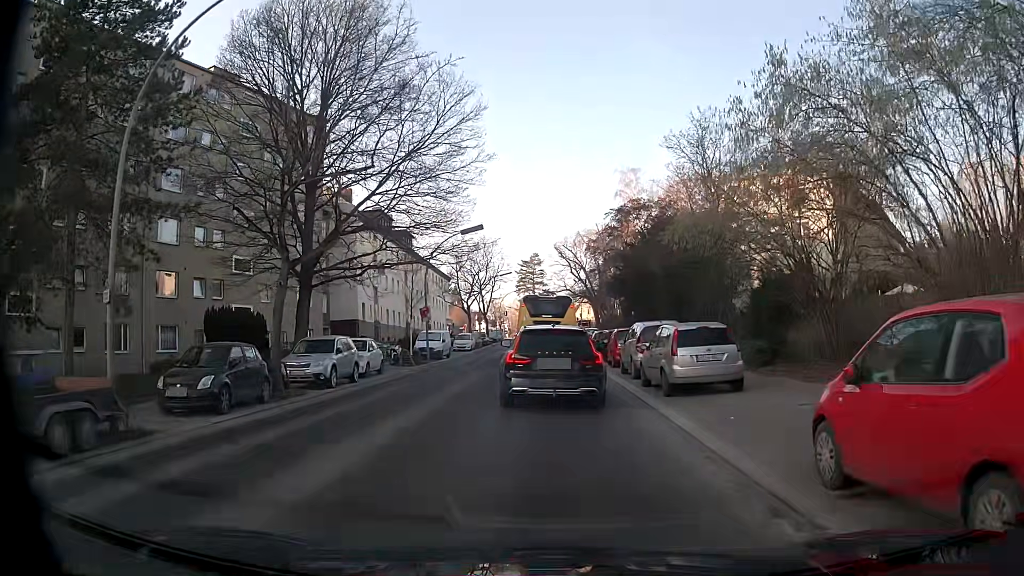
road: tertiary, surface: asphalt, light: Day
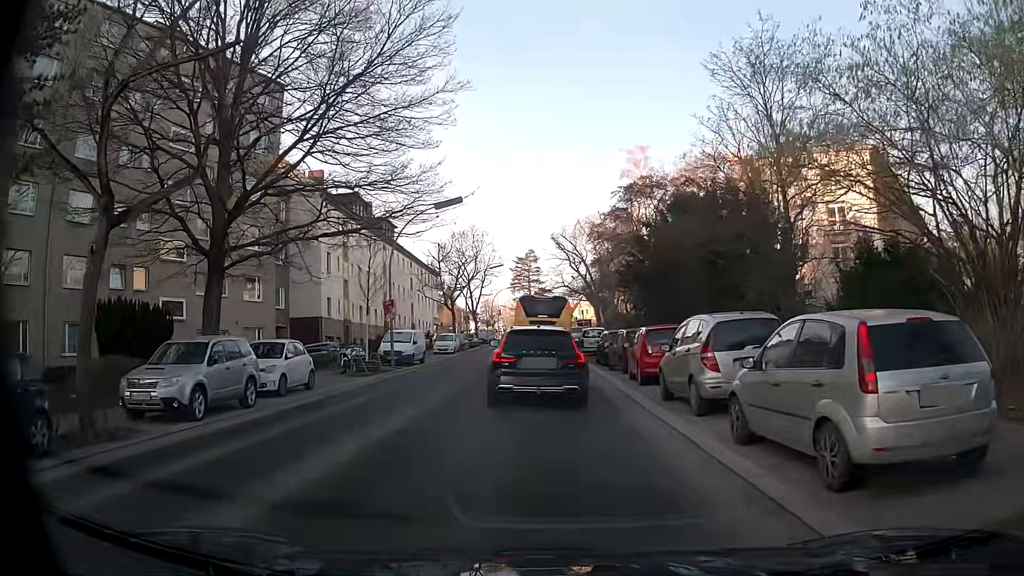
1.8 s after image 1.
(-0.1, +8.5) m; -1°
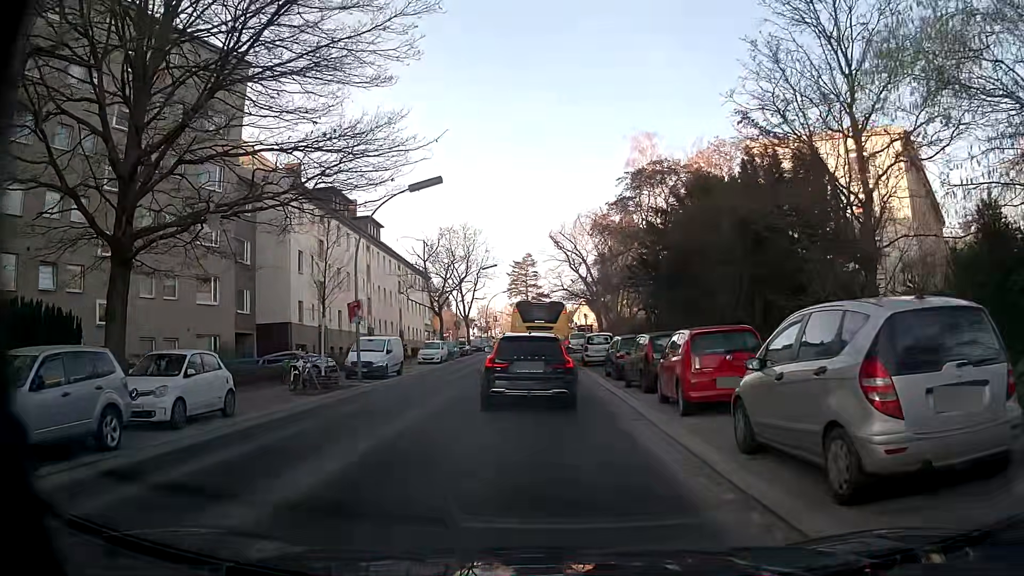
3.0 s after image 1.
(+0.1, +5.6) m; +1°
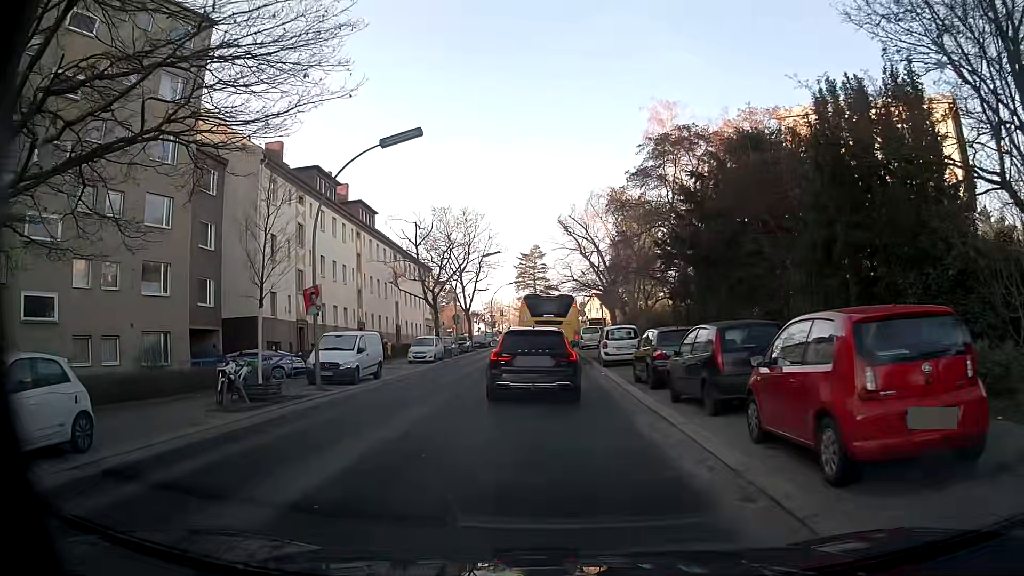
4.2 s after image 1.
(0.0, +6.1) m; 0°
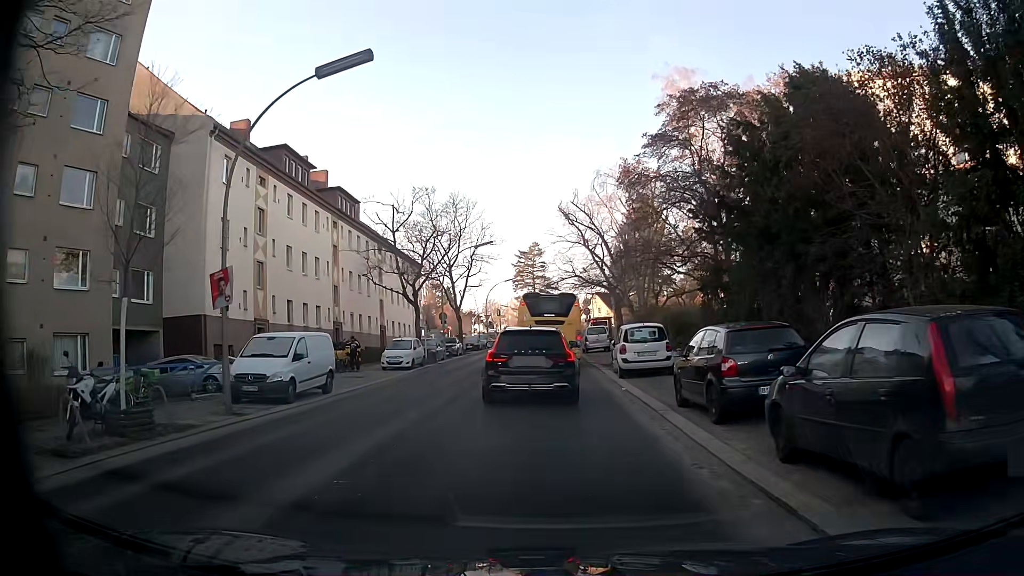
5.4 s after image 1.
(-0.1, +6.4) m; 0°
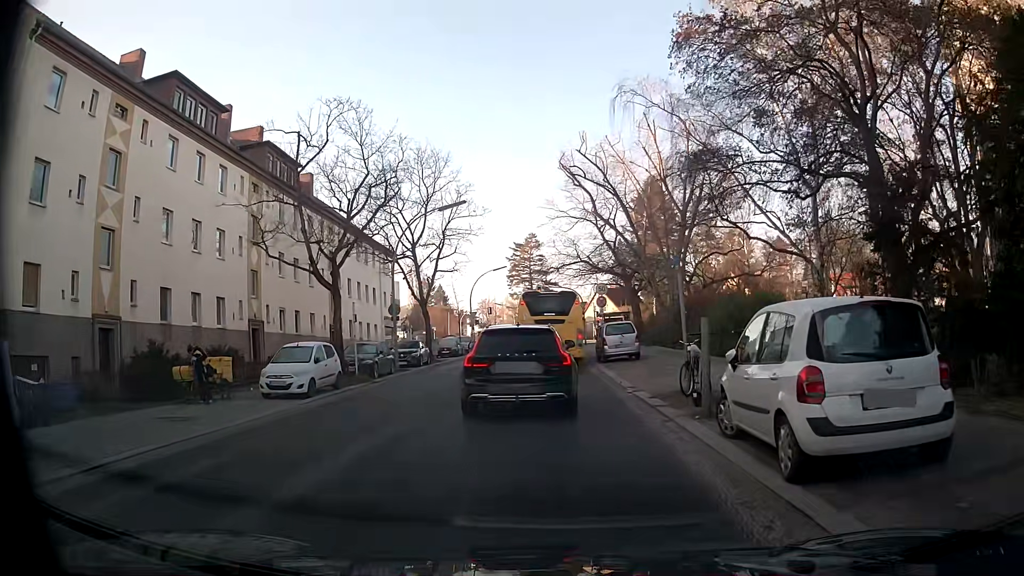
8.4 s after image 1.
(-0.1, +14.4) m; +1°
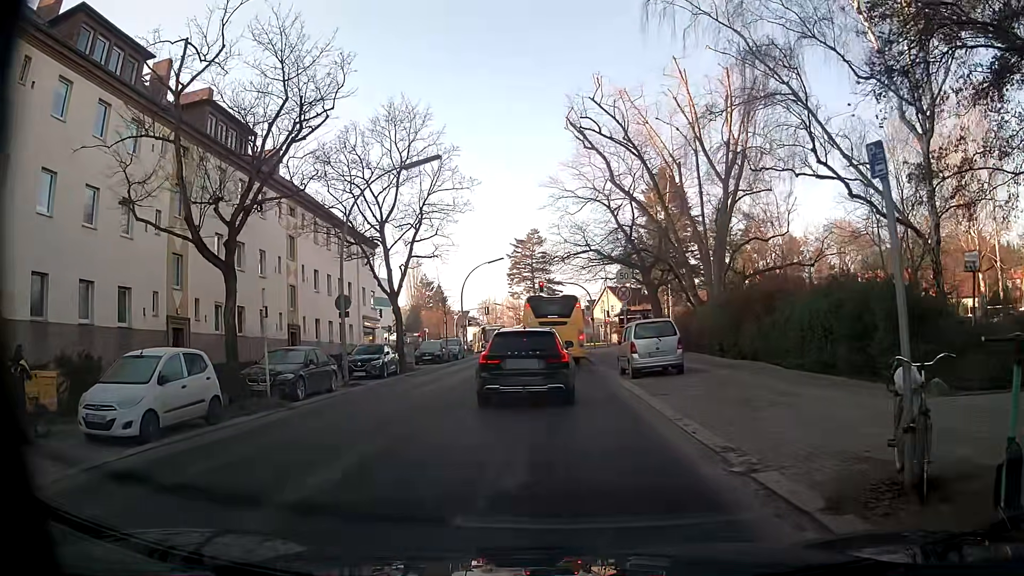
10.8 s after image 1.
(-0.2, +8.7) m; -2°
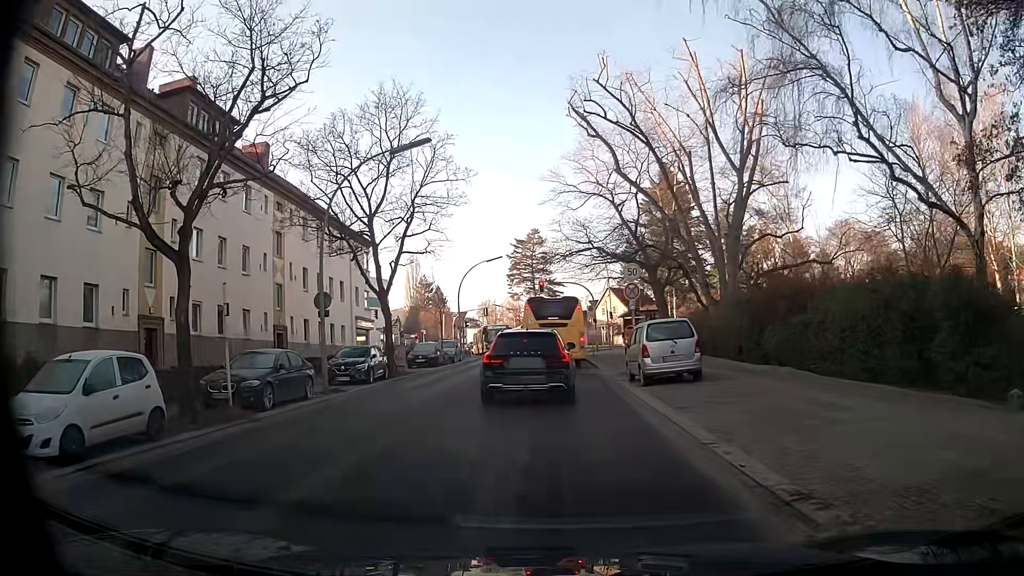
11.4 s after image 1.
(0.0, +2.3) m; -1°
